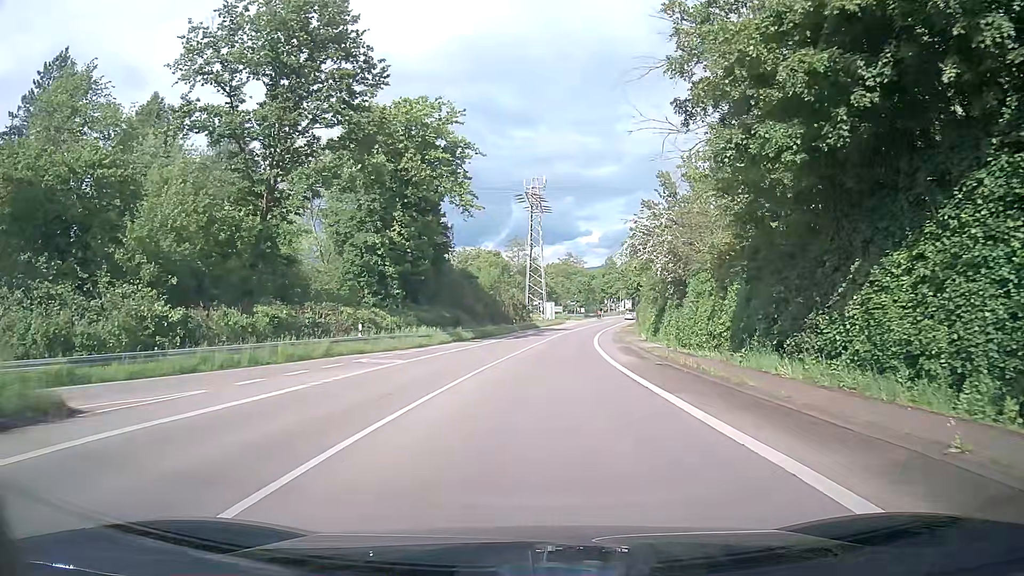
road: tertiary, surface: asphalt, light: Day
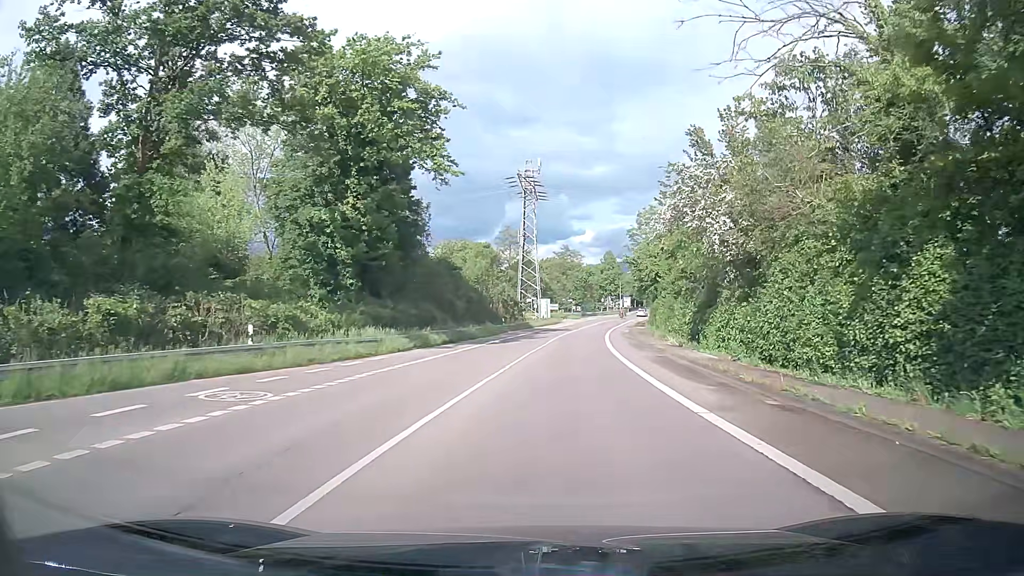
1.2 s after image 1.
(+0.1, +12.2) m; +1°
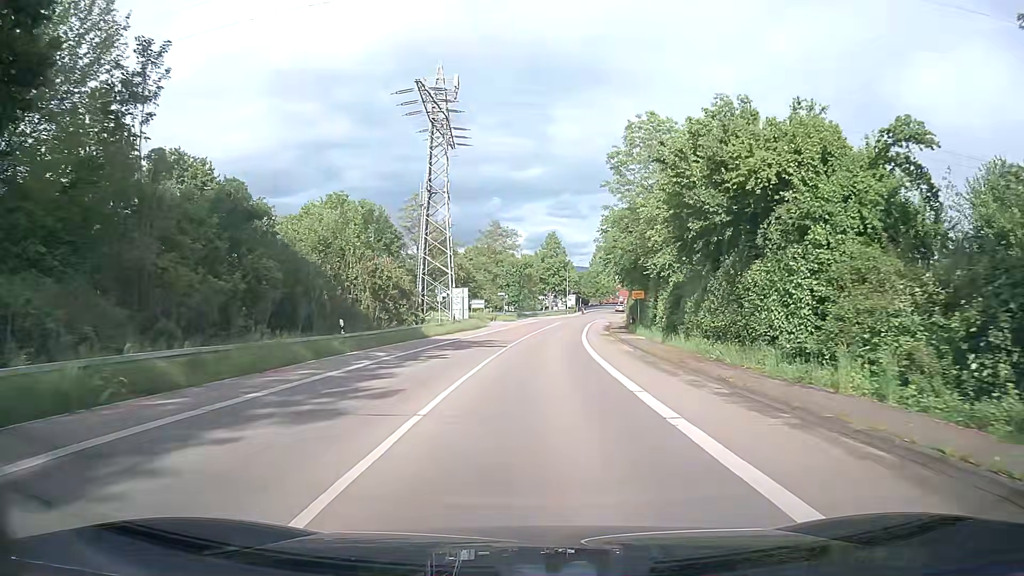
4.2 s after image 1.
(+1.9, +35.8) m; +6°
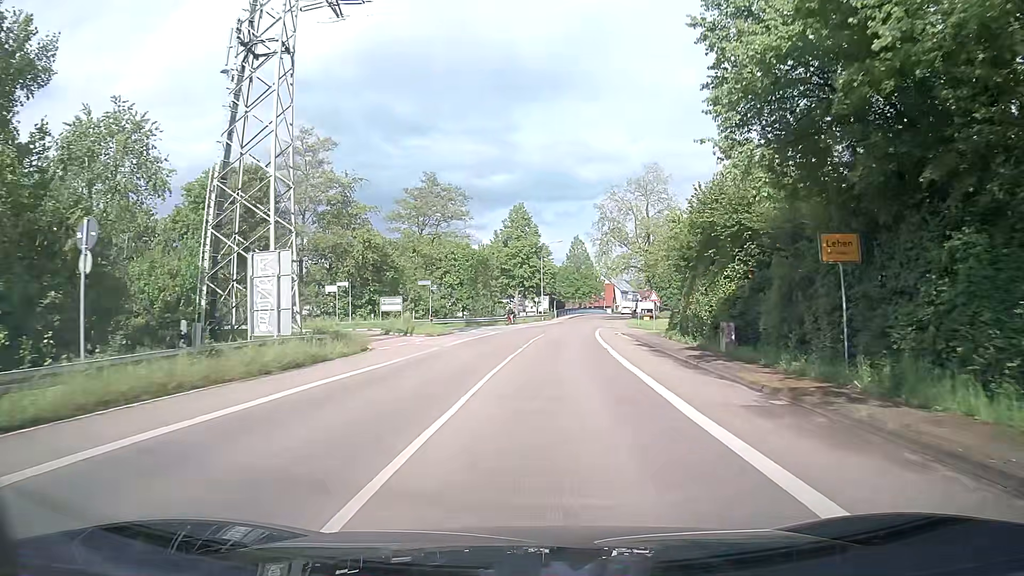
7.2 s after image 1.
(+0.6, +36.6) m; +2°
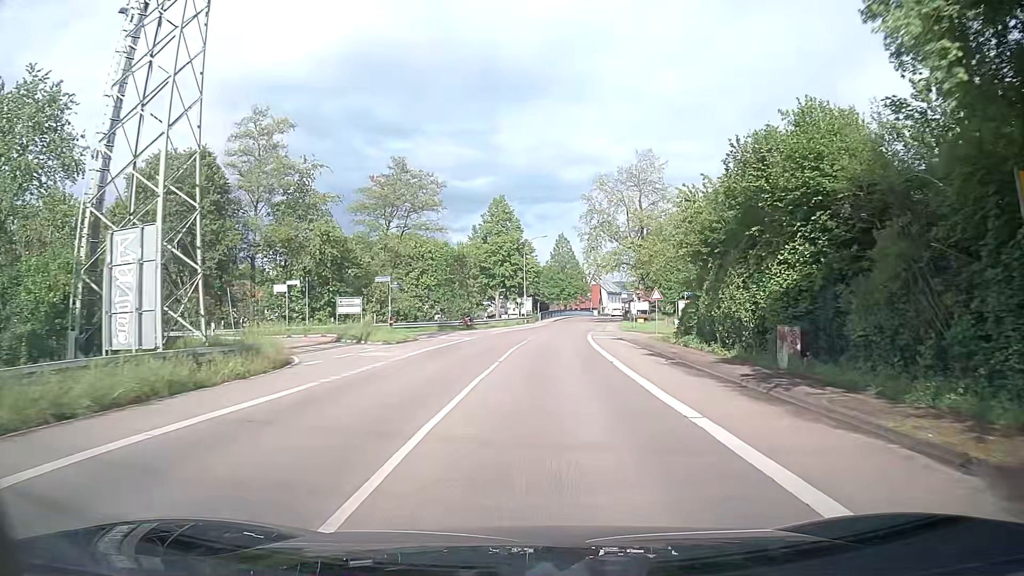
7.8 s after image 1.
(+0.1, +7.0) m; +1°
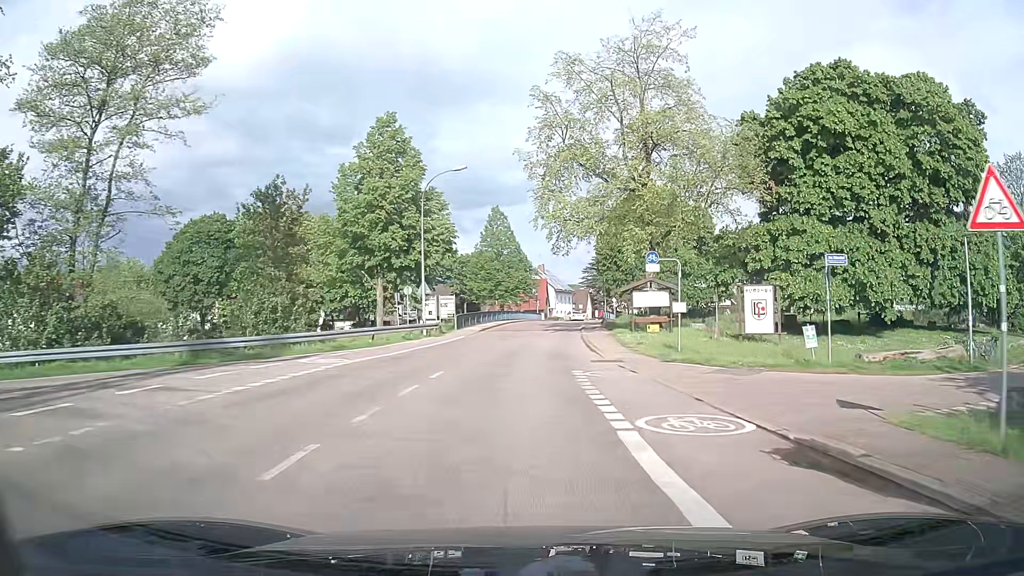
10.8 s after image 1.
(+1.7, +33.8) m; +6°
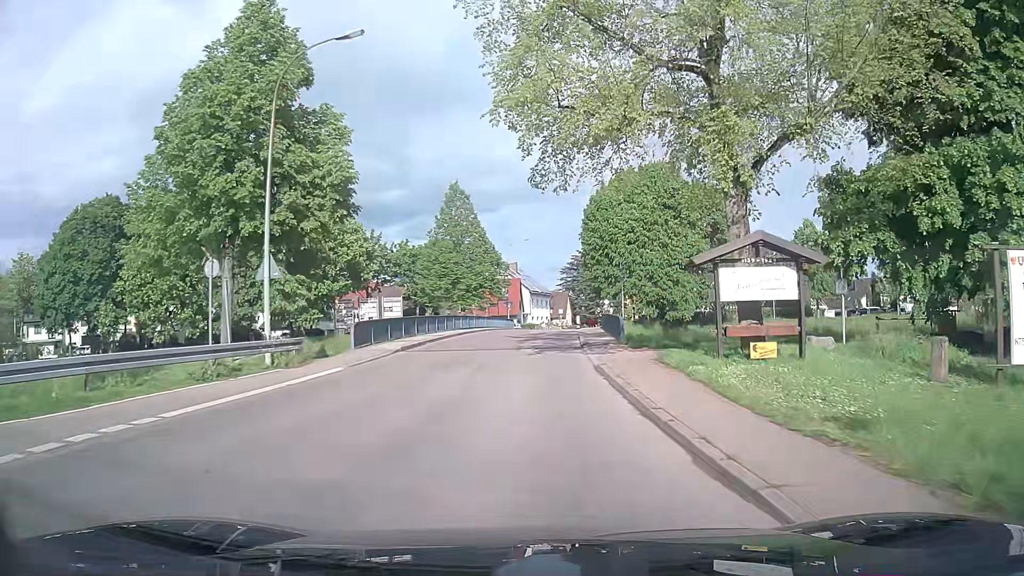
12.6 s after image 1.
(+0.4, +19.1) m; +3°
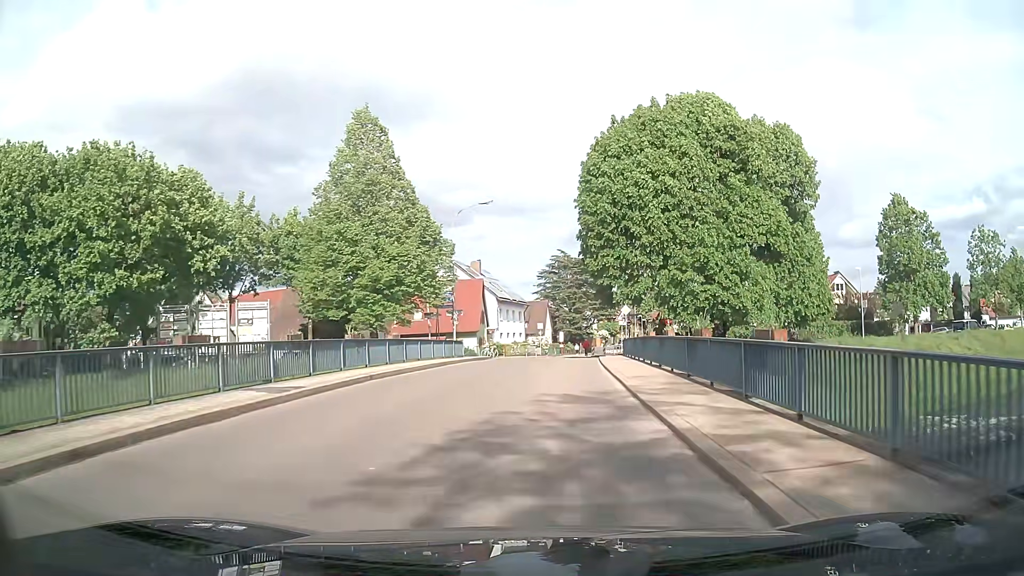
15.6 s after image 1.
(+0.3, +29.1) m; +3°
(0, +10) (0, +20) (+1, +30) (+2, +40) (+3, +50) (+3, +60) (+3, +70) (+4, +80) (+6, +90) (+9, +99) m
